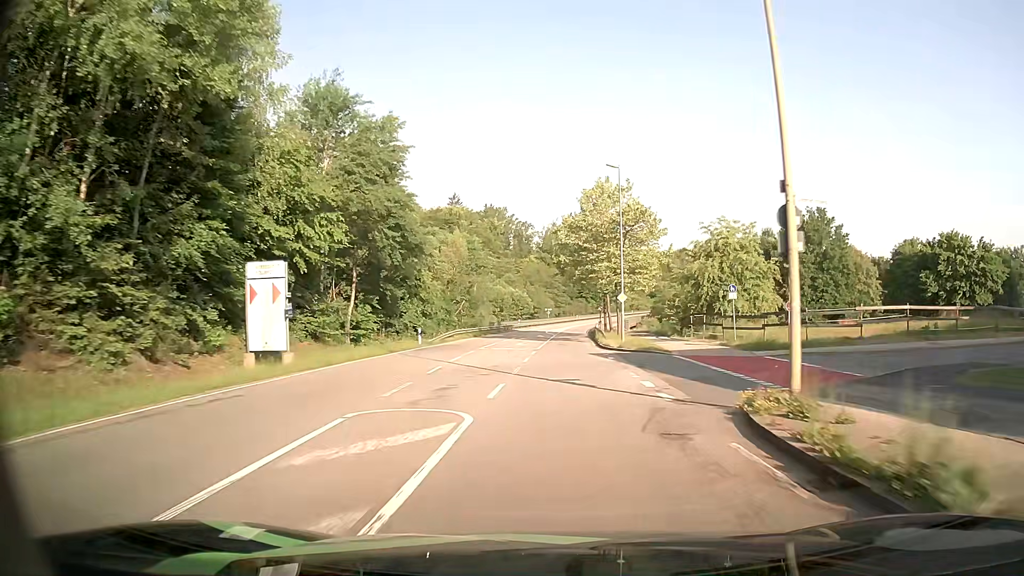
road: secondary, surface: asphalt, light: Day
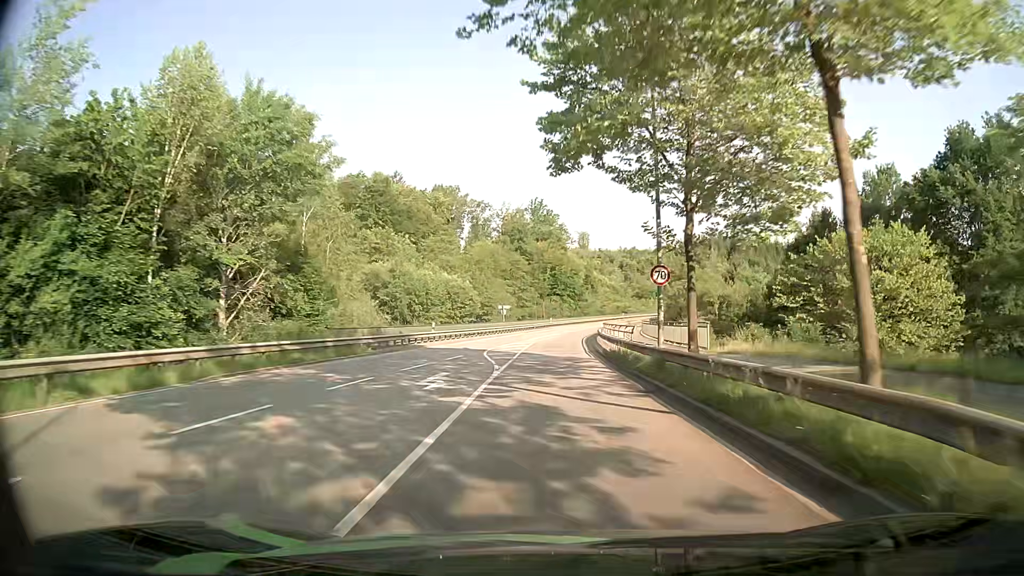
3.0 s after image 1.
(+0.8, +49.0) m; +3°
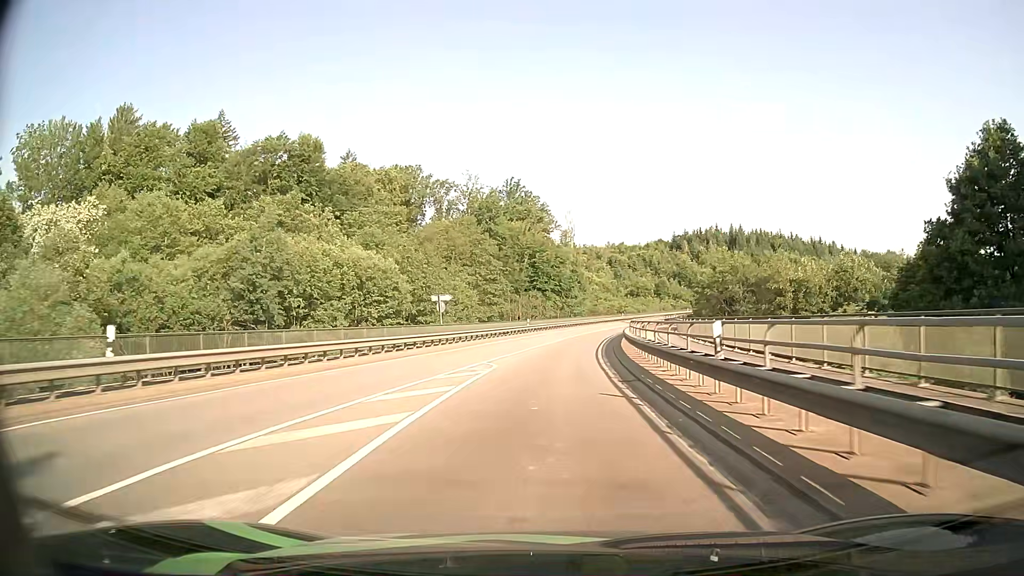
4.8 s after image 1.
(+0.5, +31.1) m; +2°
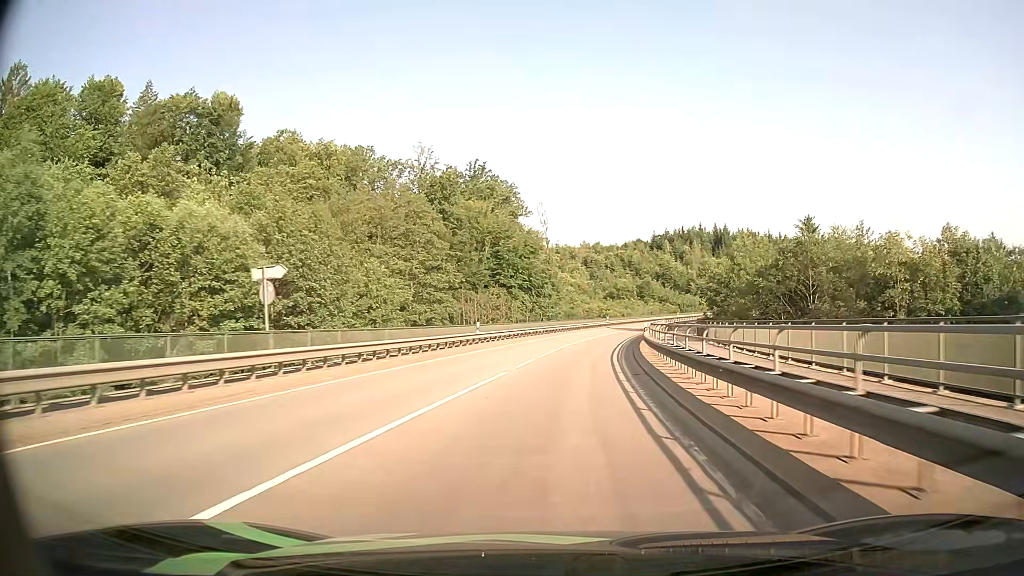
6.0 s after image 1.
(+0.3, +21.5) m; +2°
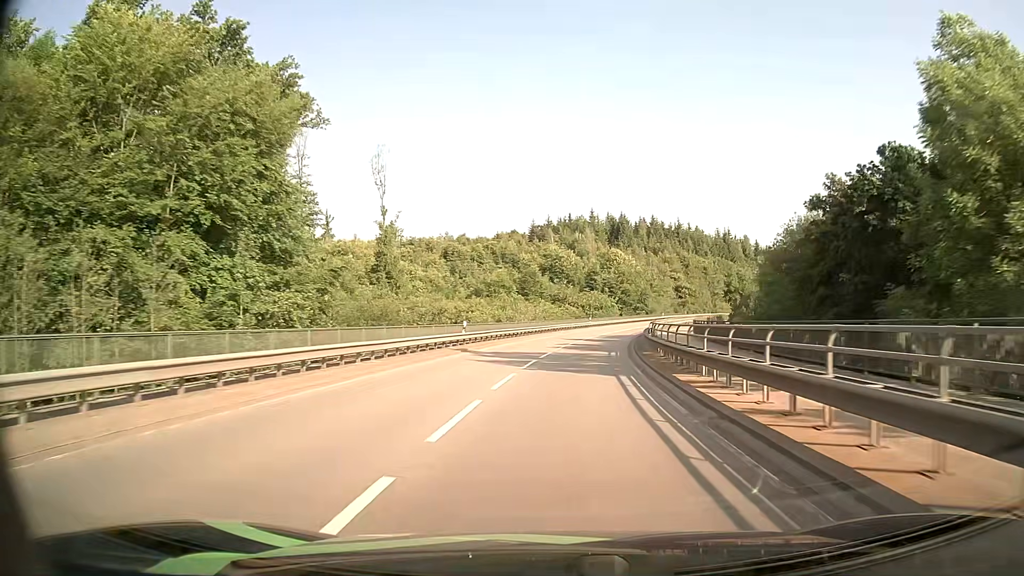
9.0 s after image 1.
(+5.0, +54.7) m; +11°
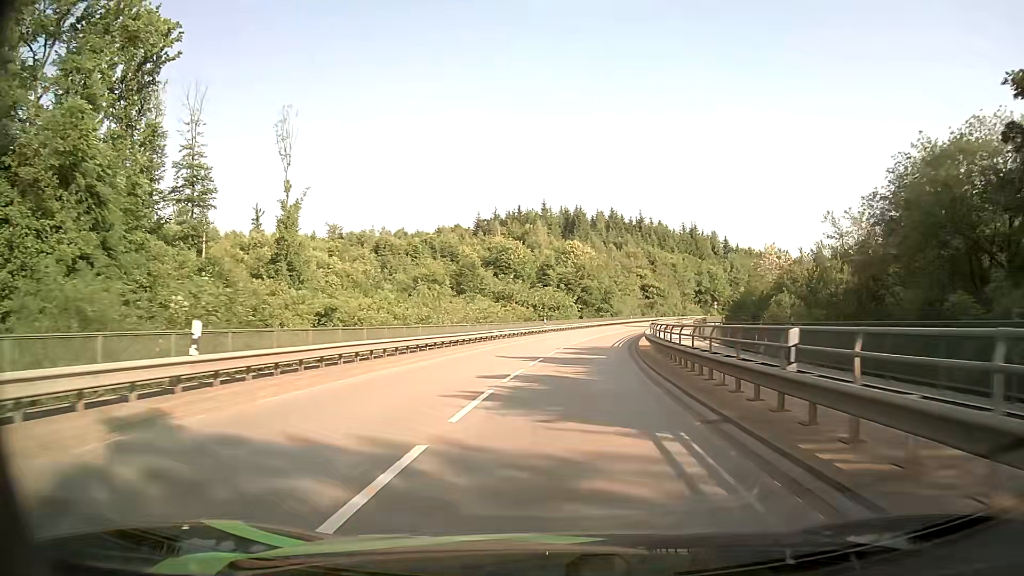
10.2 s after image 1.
(+0.8, +22.5) m; +4°
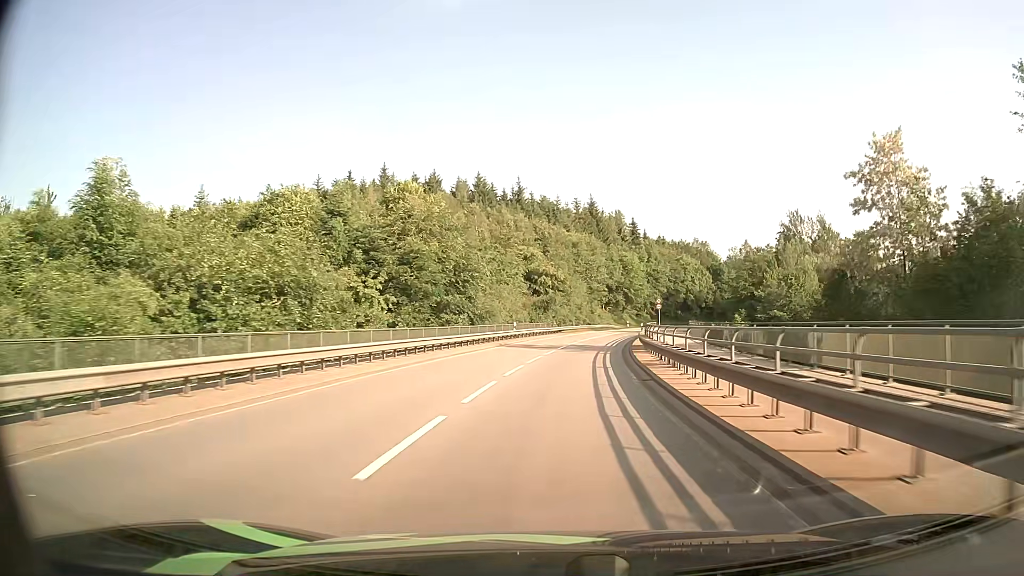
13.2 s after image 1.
(+5.8, +57.0) m; +11°
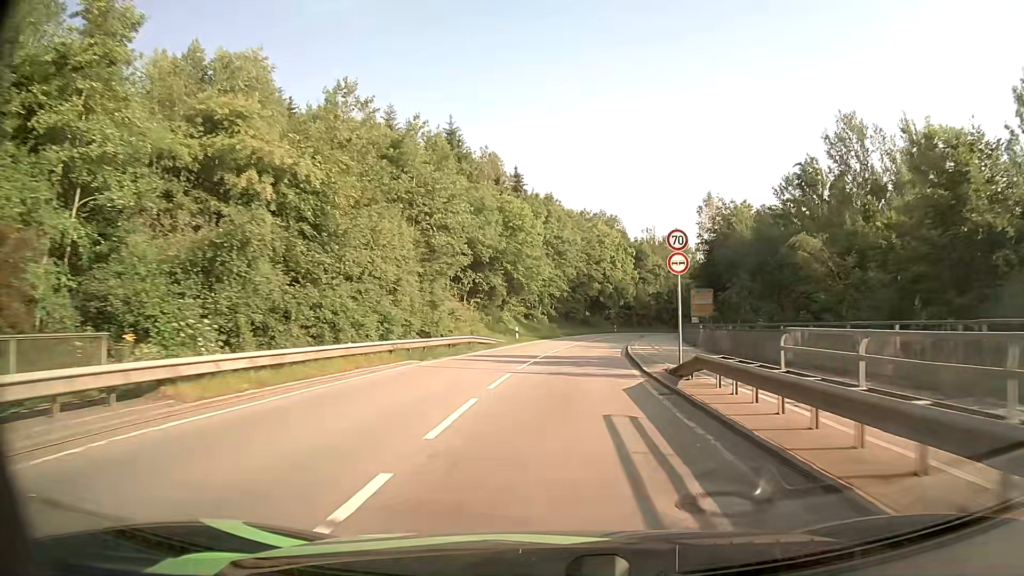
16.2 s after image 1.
(+5.3, +57.4) m; +11°
(0, +10) (+1, +20) (+1, +30) (+3, +40) (+4, +50) (+6, +60) (+8, +69) (+11, +79) (+13, +89) (+16, +98) m
